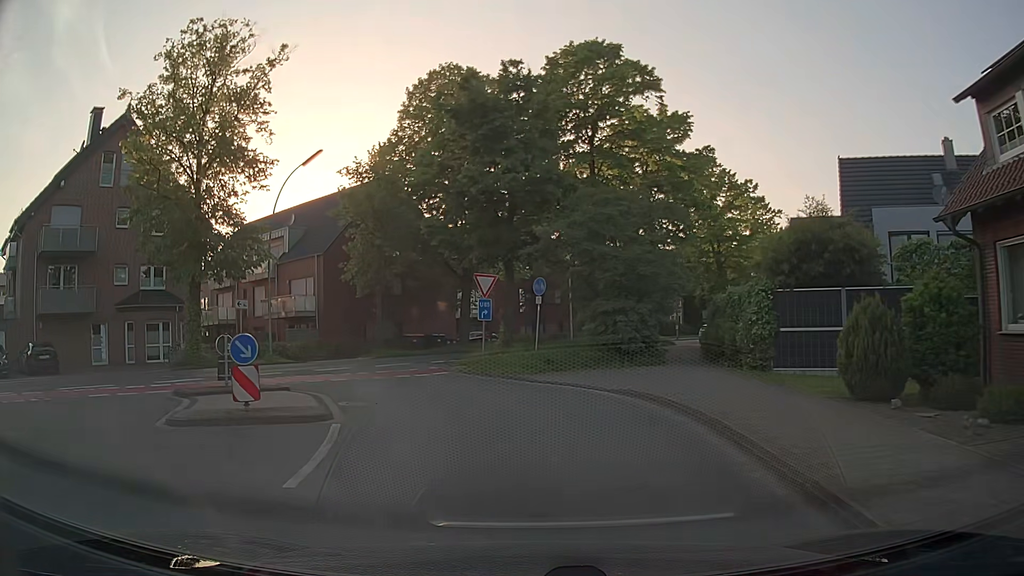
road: residential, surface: asphalt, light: Day
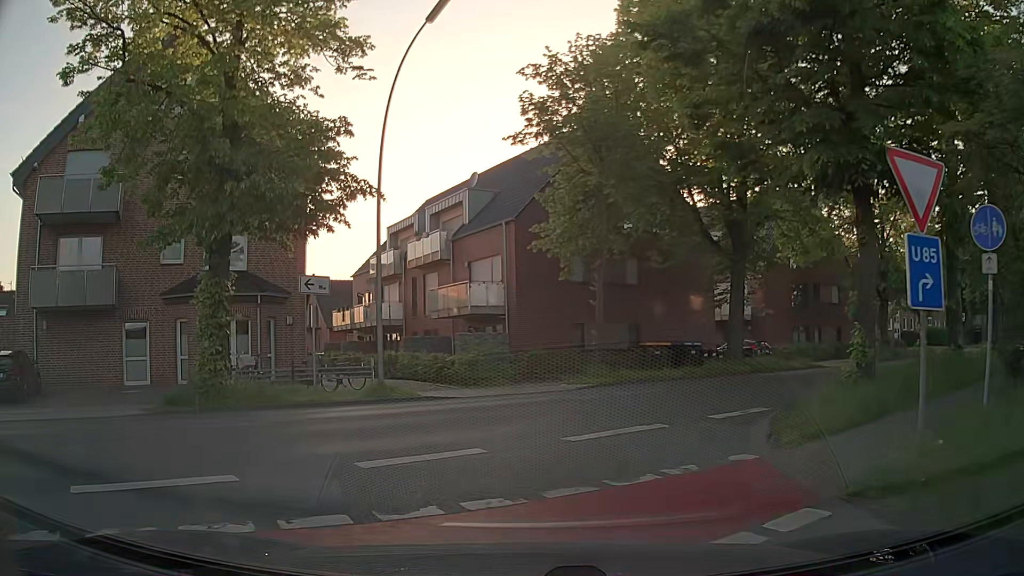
(-2.2, +14.6) m; -19°
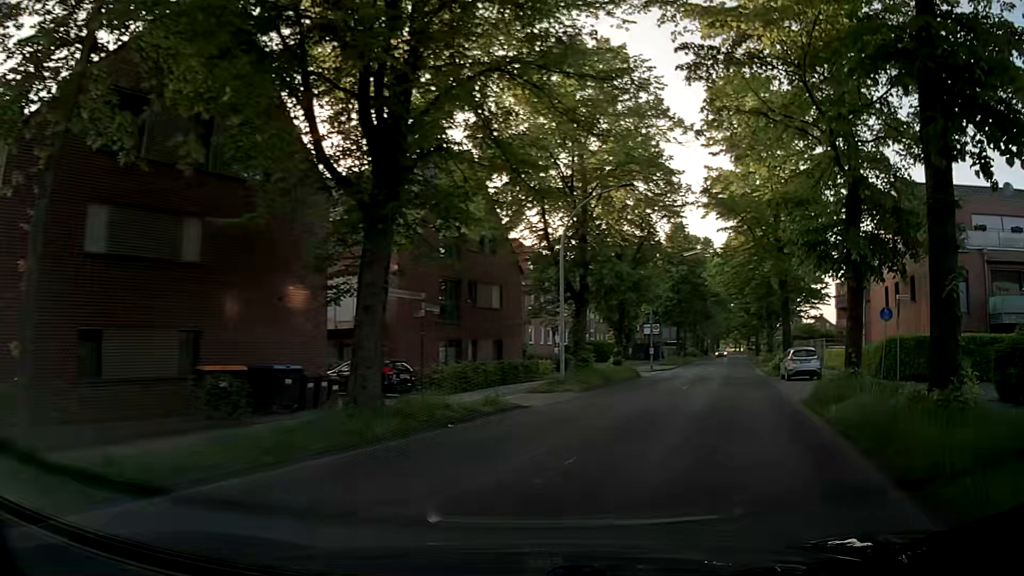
(+2.6, +13.6) m; +32°
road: secondary
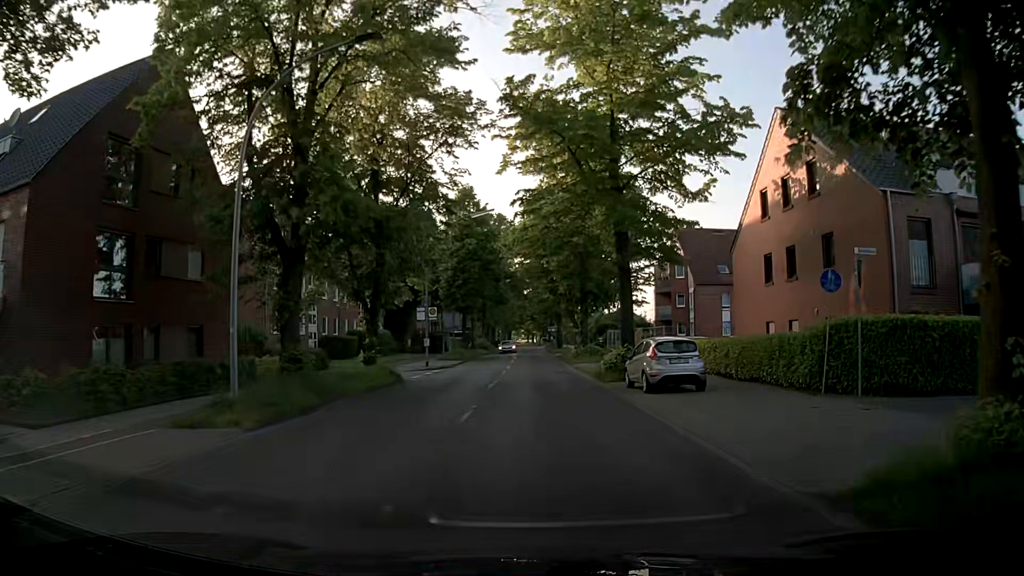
(+2.5, +12.8) m; +17°
